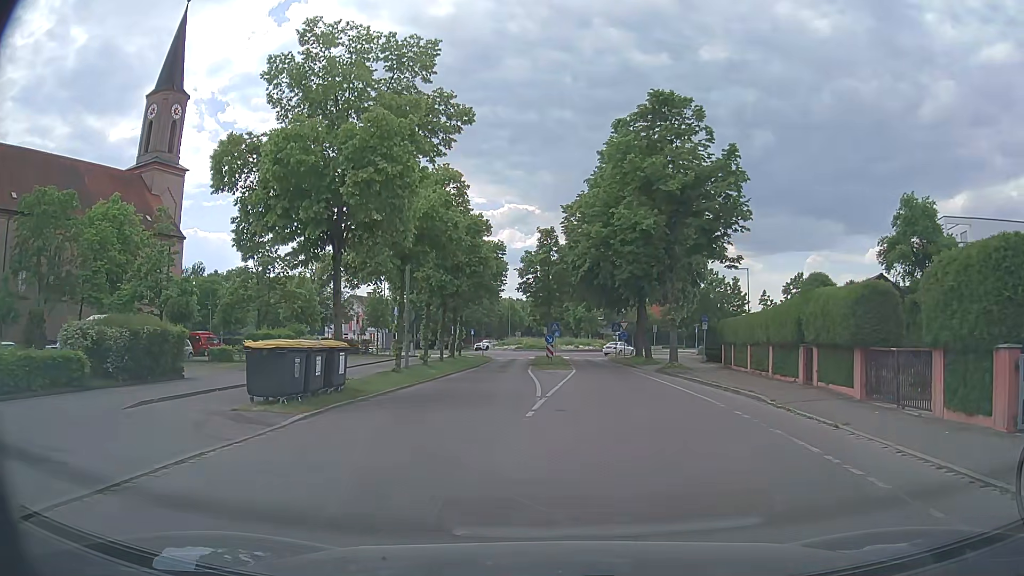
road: residential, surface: asphalt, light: Day
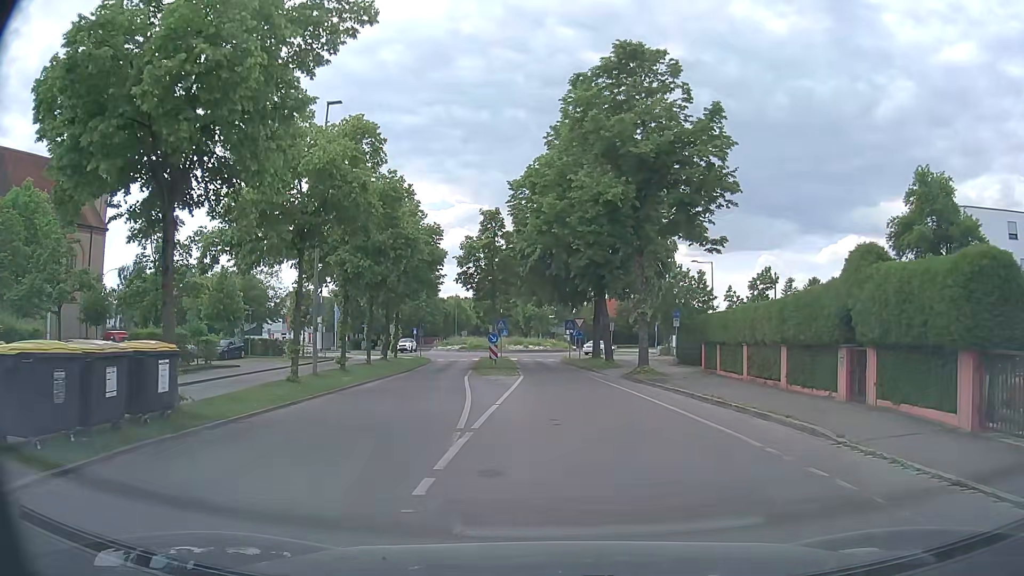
(+0.2, +6.3) m; +4°
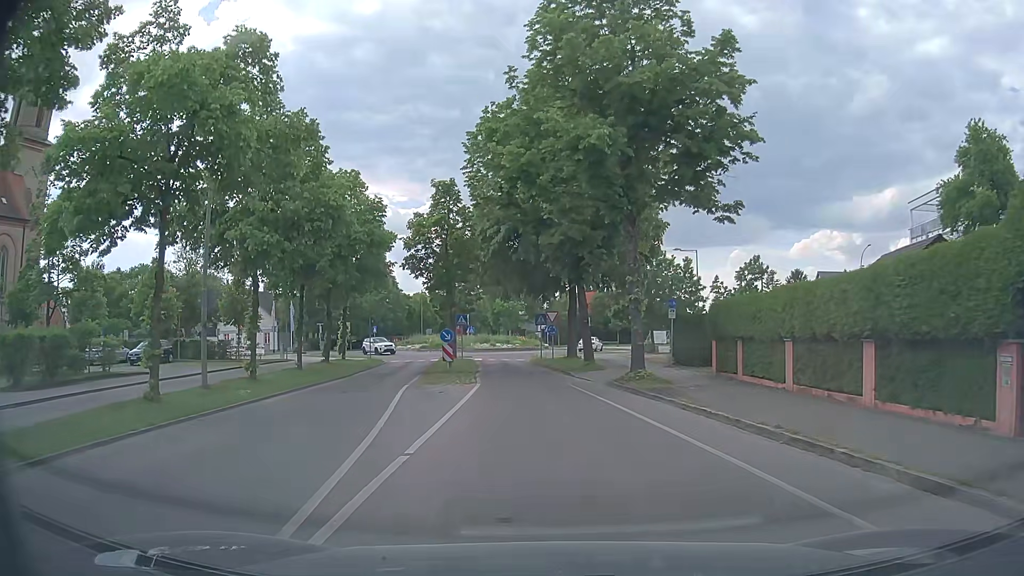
(+0.2, +6.8) m; +2°
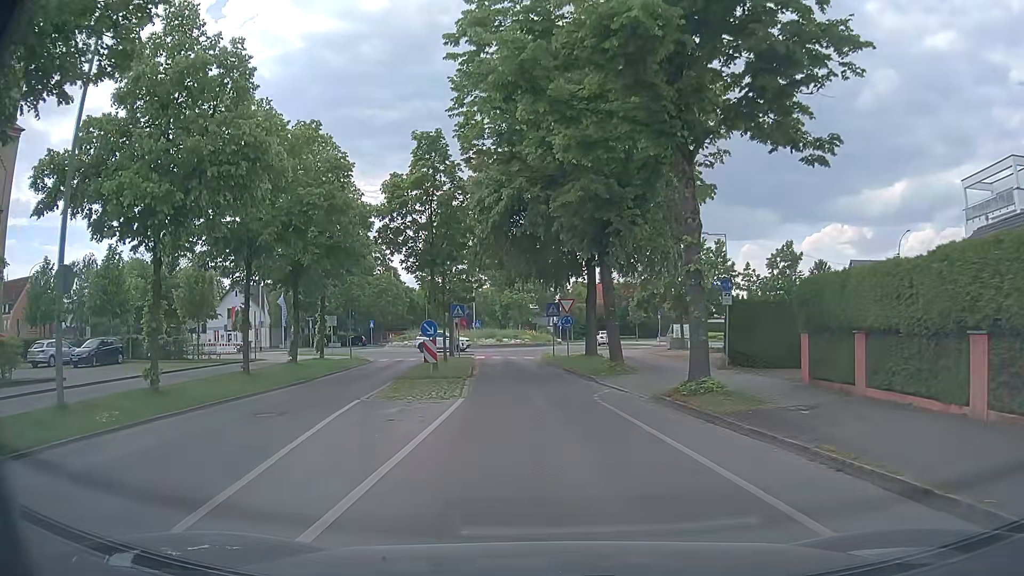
(0.0, +7.2) m; -1°
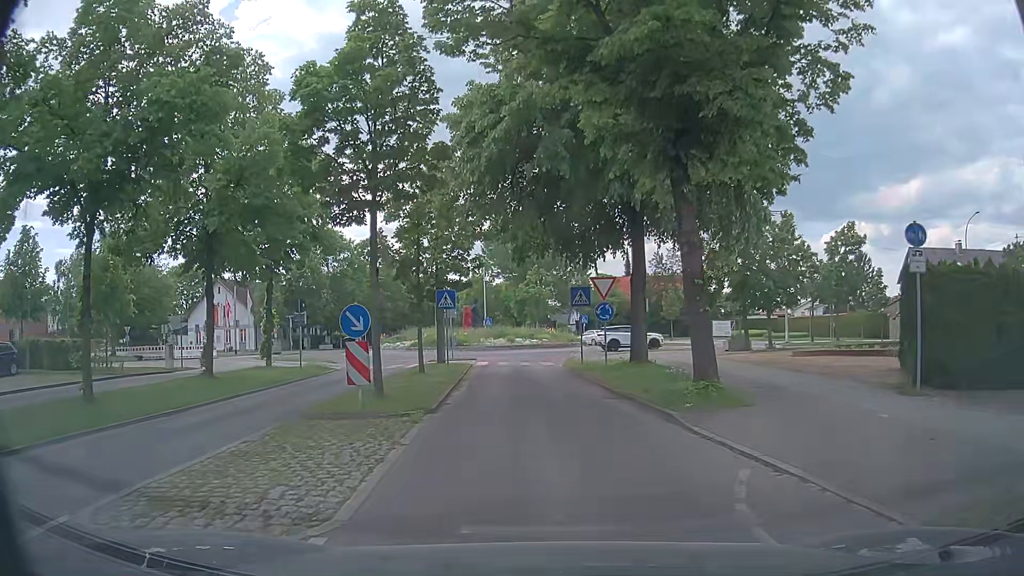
(-0.2, +10.8) m; -1°
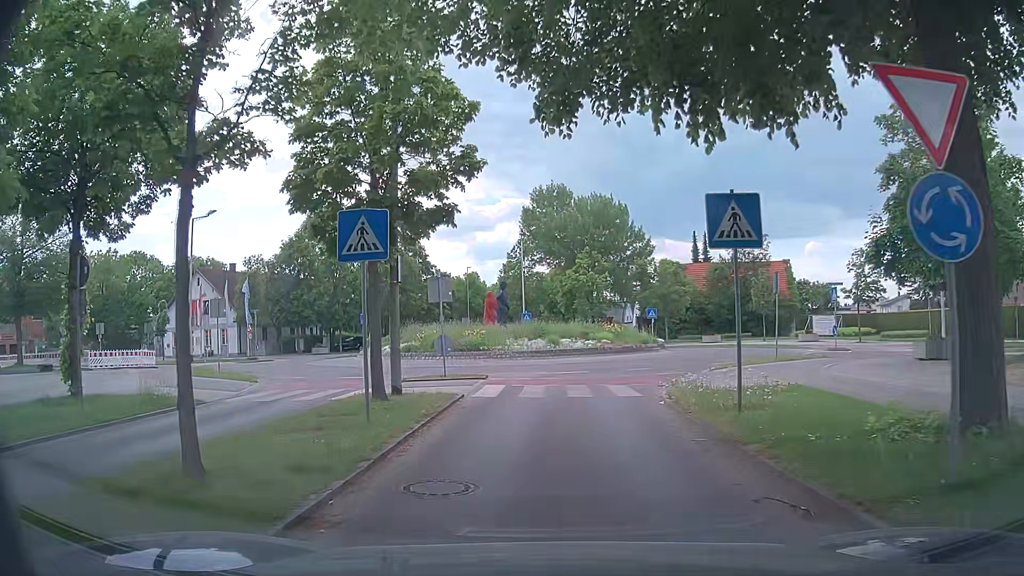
(-0.7, +16.4) m; -3°
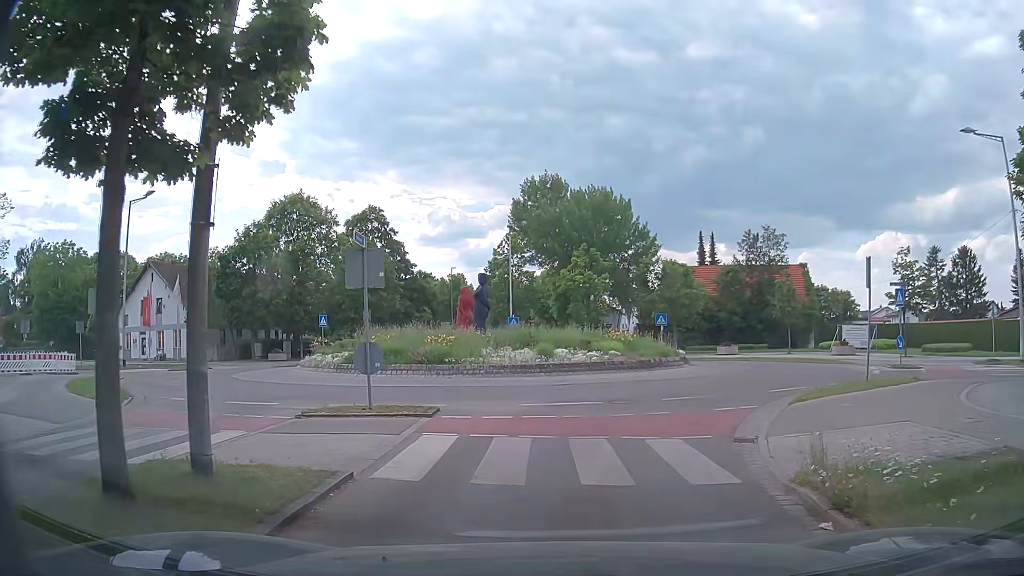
(-0.2, +7.7) m; -1°
